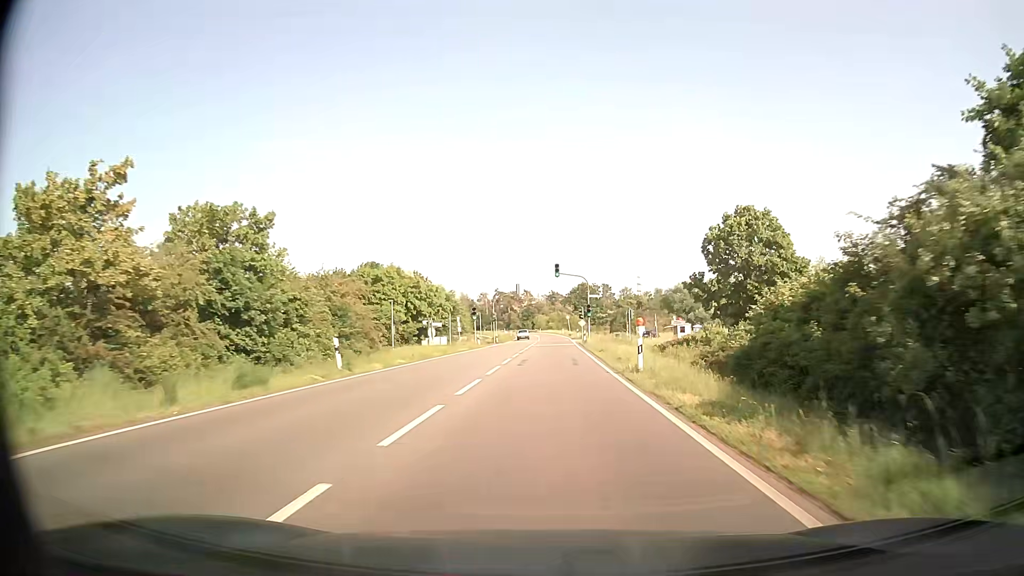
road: primary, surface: asphalt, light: Day
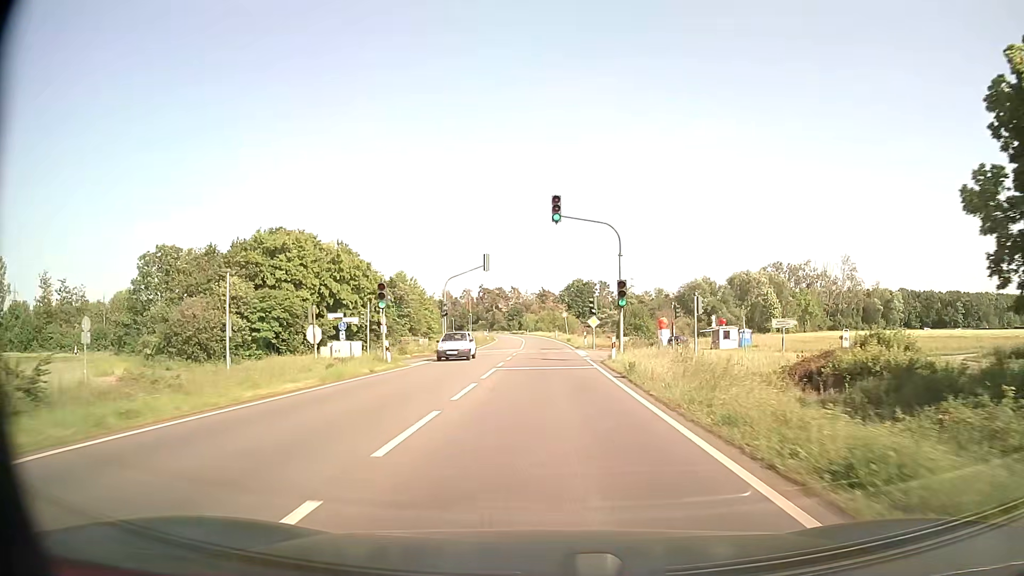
(+0.6, +31.0) m; +1°
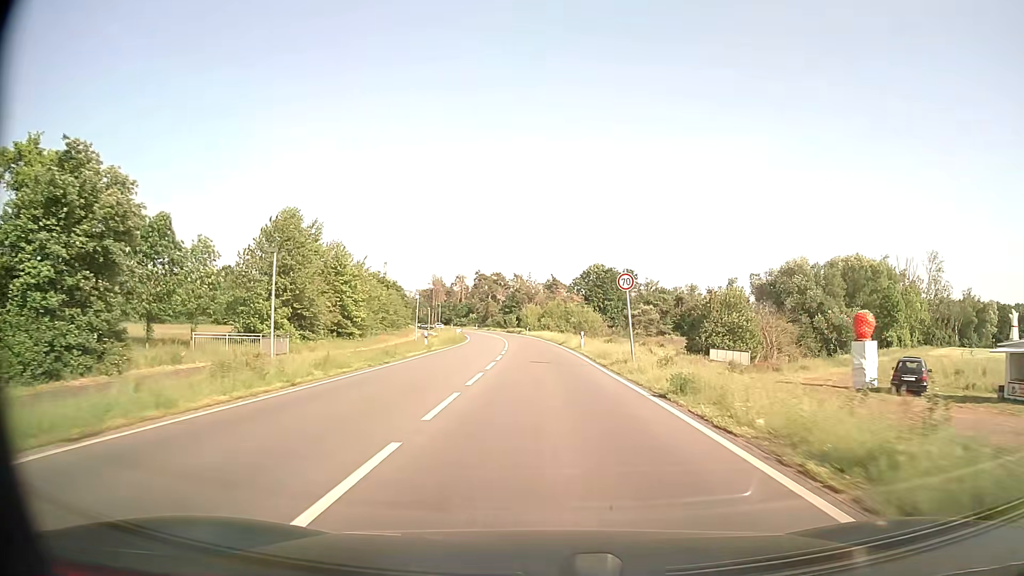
(0.0, +52.0) m; -1°
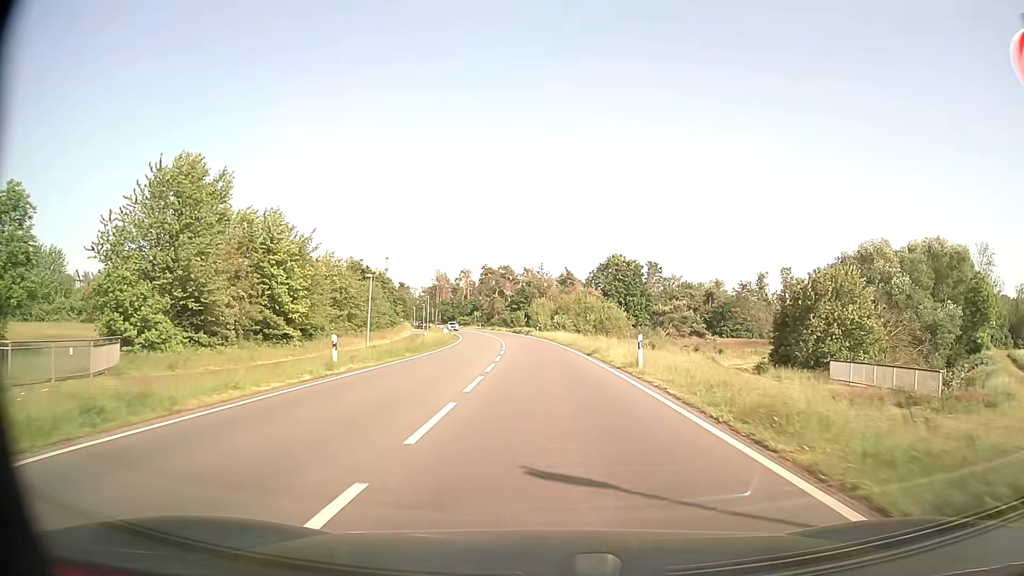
(-0.2, +20.3) m; -1°
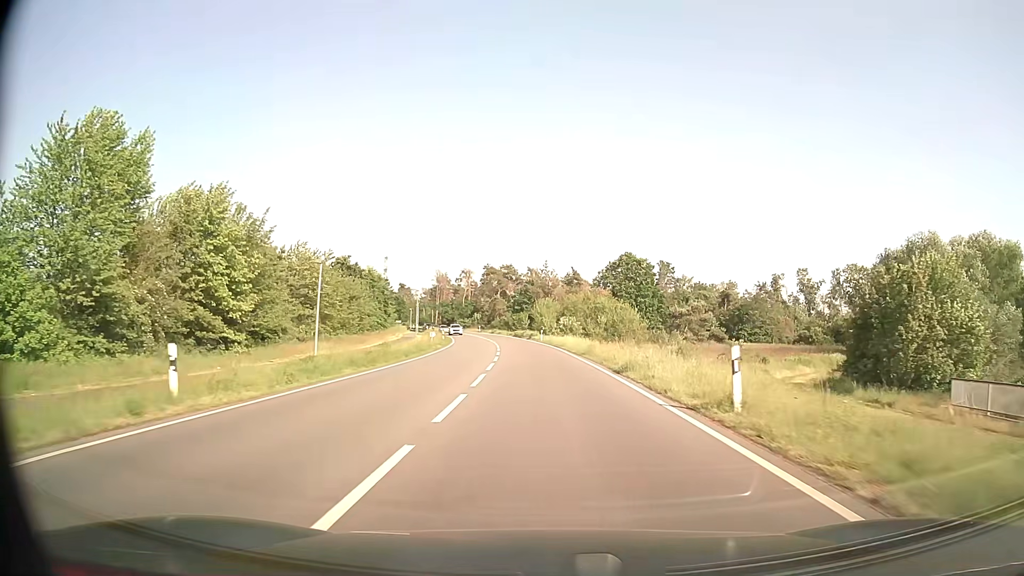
(-0.1, +10.1) m; 0°
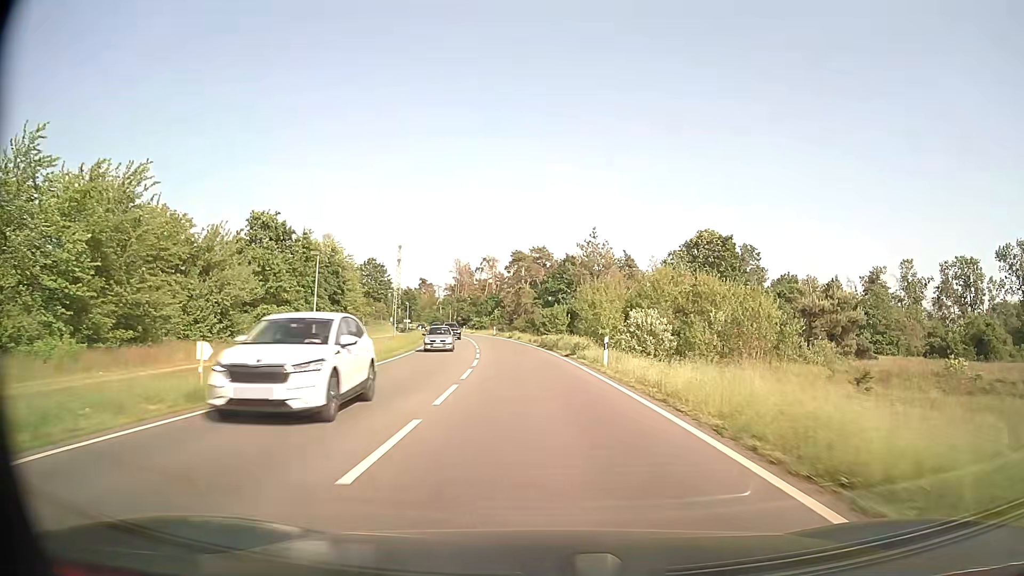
(-1.0, +40.4) m; -3°
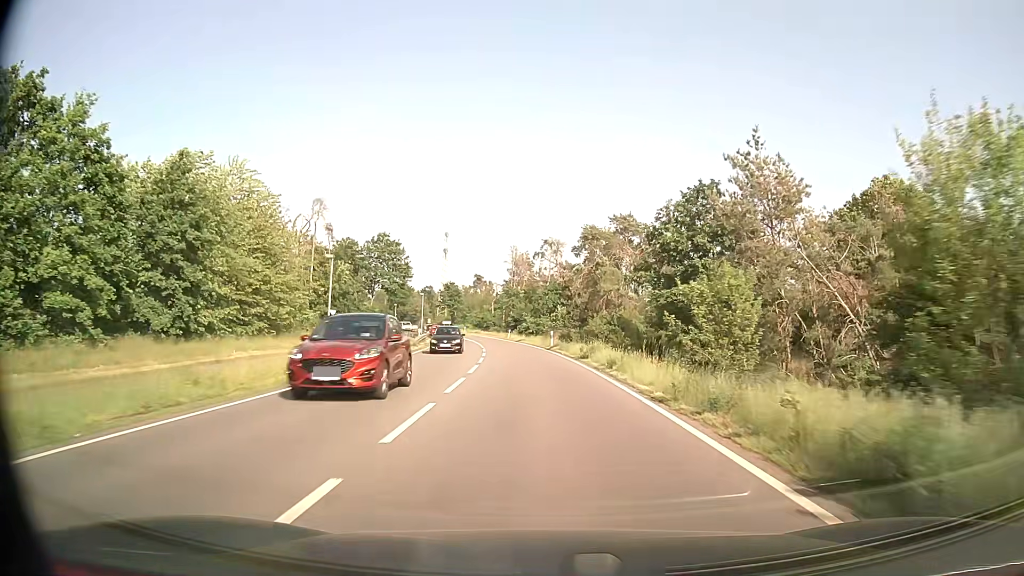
(-1.9, +40.5) m; -6°
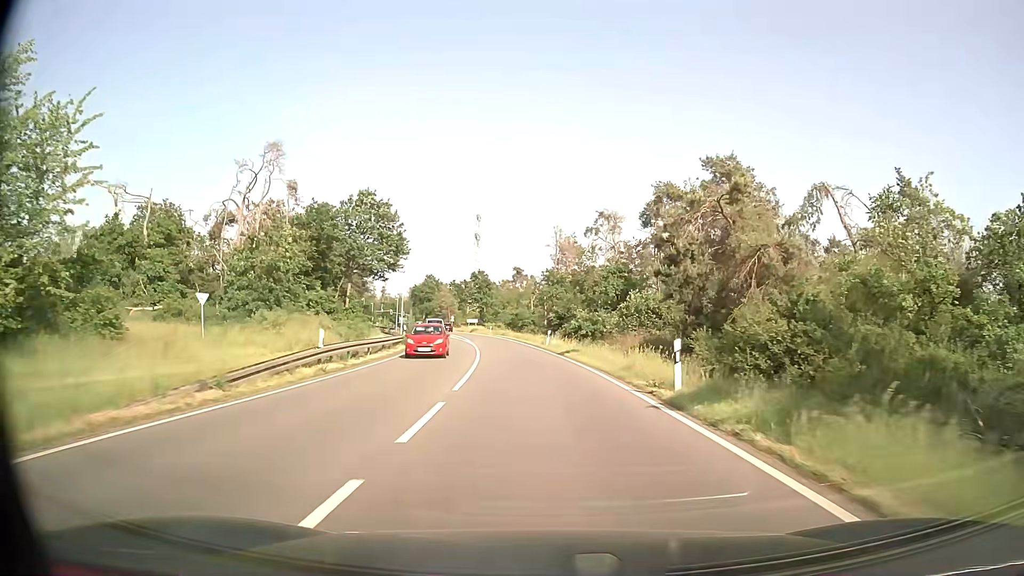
(-1.0, +30.5) m; -4°
(0, +10) (0, +20) (-1, +30) (-2, +40) (-3, +50) (-5, +60) (-7, +70) (-8, +79) (-10, +89) (-13, +99) m
